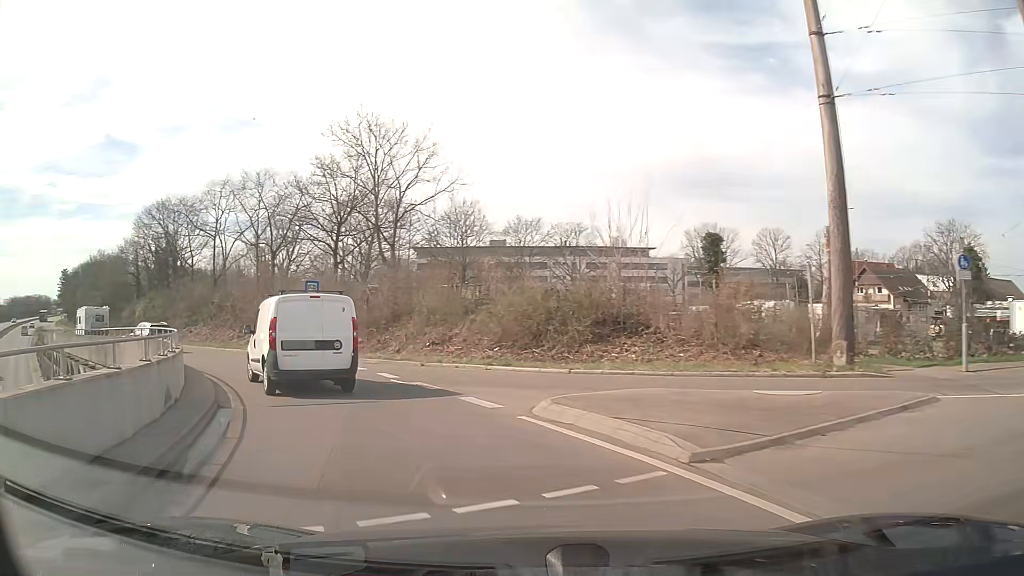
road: tertiary_link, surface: asphalt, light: Day
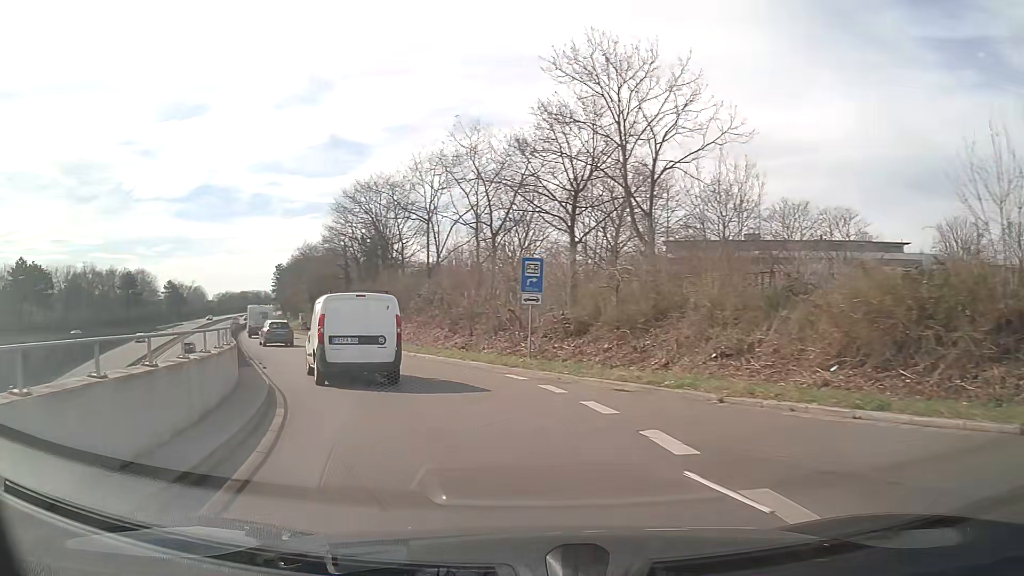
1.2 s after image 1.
(-1.7, +9.4) m; -20°
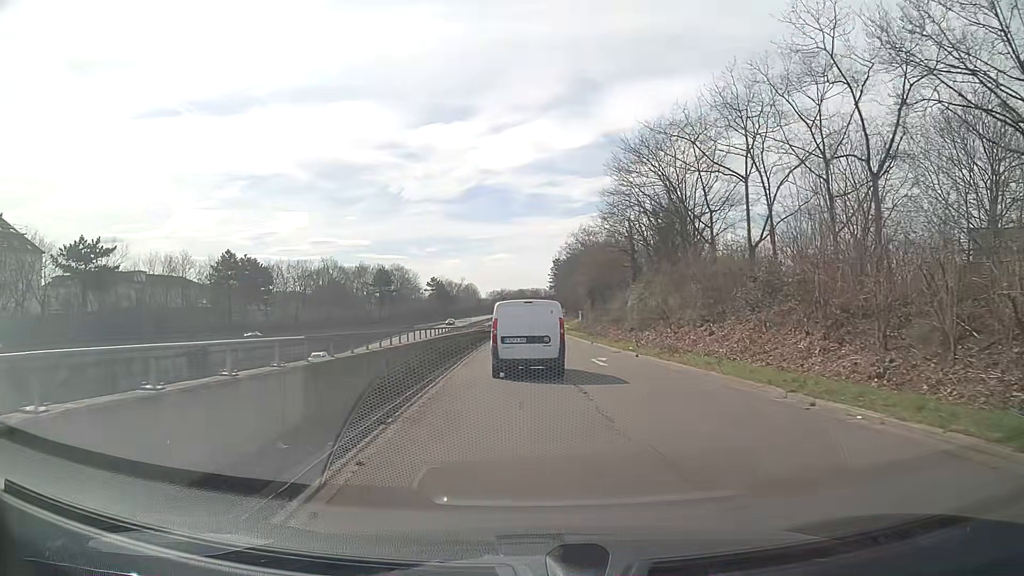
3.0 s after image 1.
(-3.9, +15.0) m; -25°
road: trunk_link
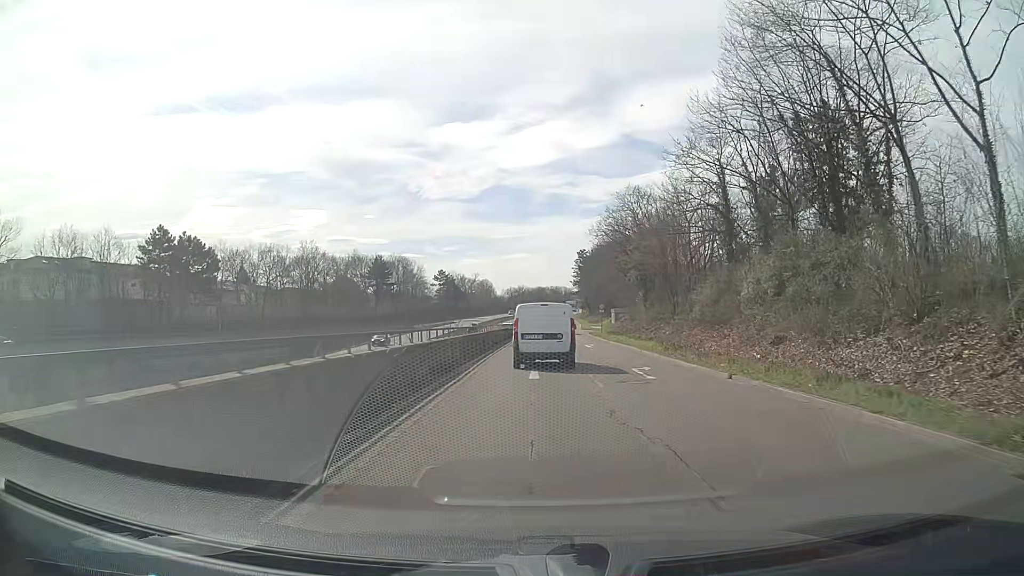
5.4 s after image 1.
(-0.7, +25.0) m; -2°
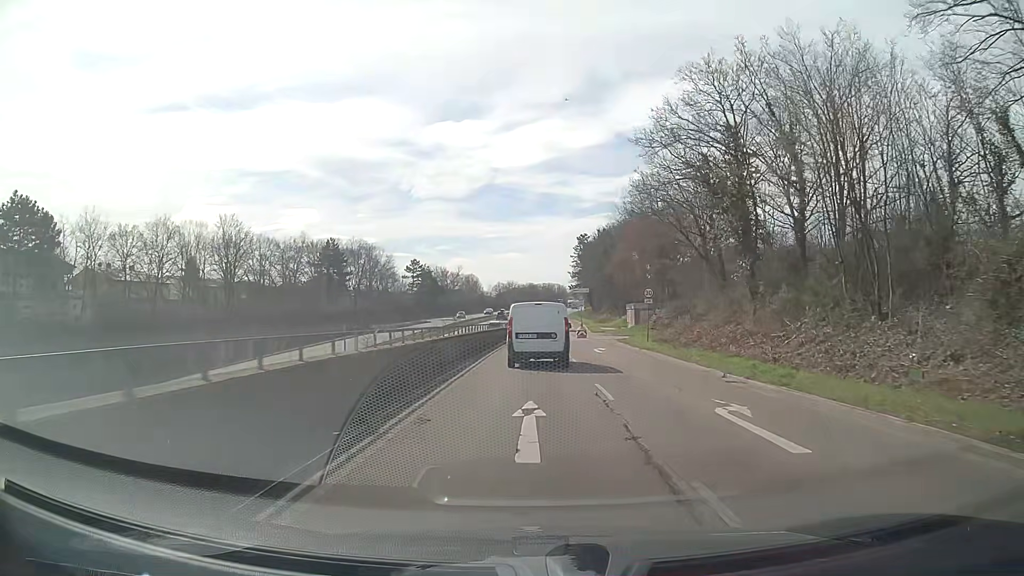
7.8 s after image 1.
(+0.1, +29.6) m; +1°
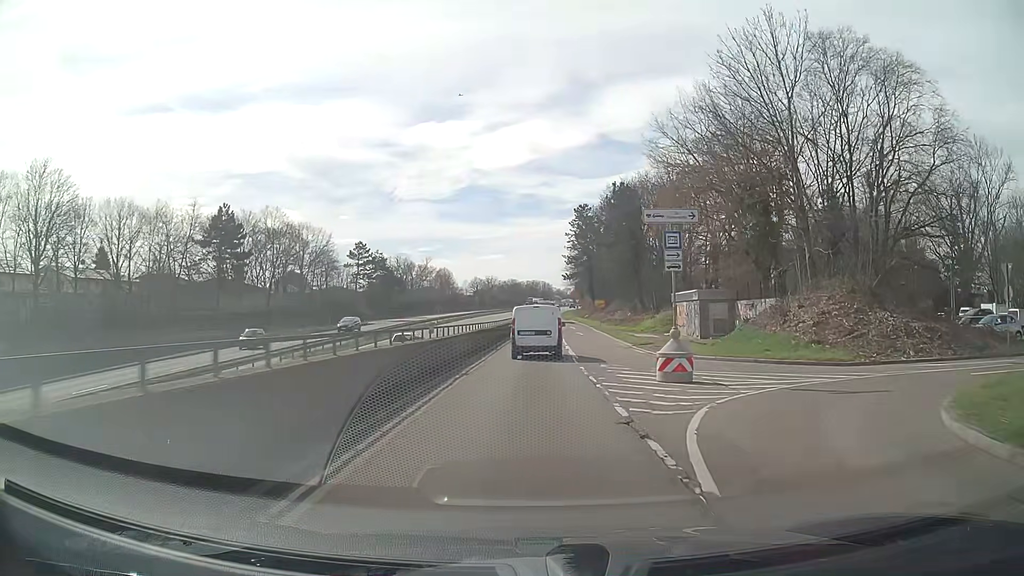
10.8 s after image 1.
(+0.3, +37.0) m; +1°
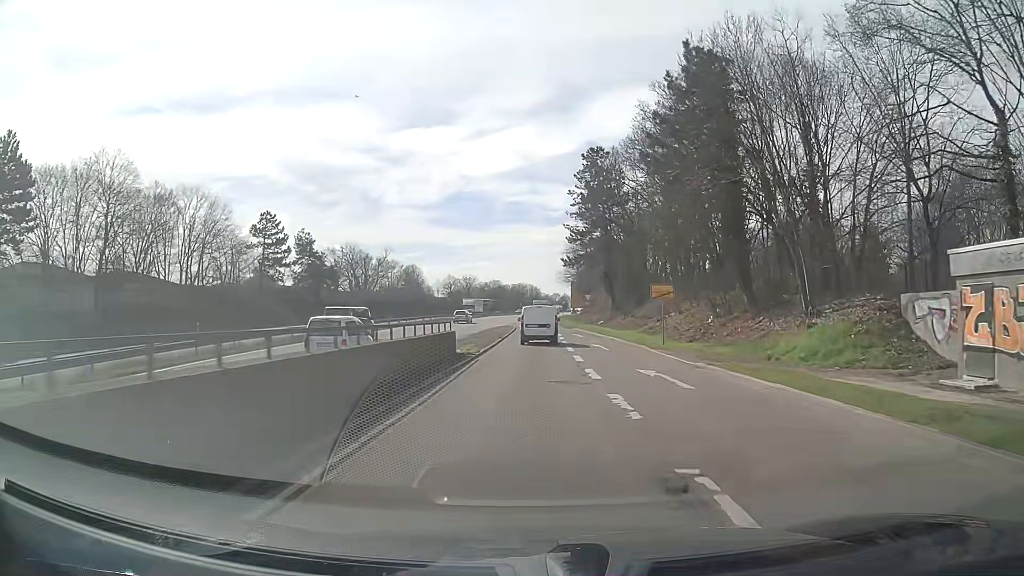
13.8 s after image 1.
(+0.5, +38.4) m; +1°
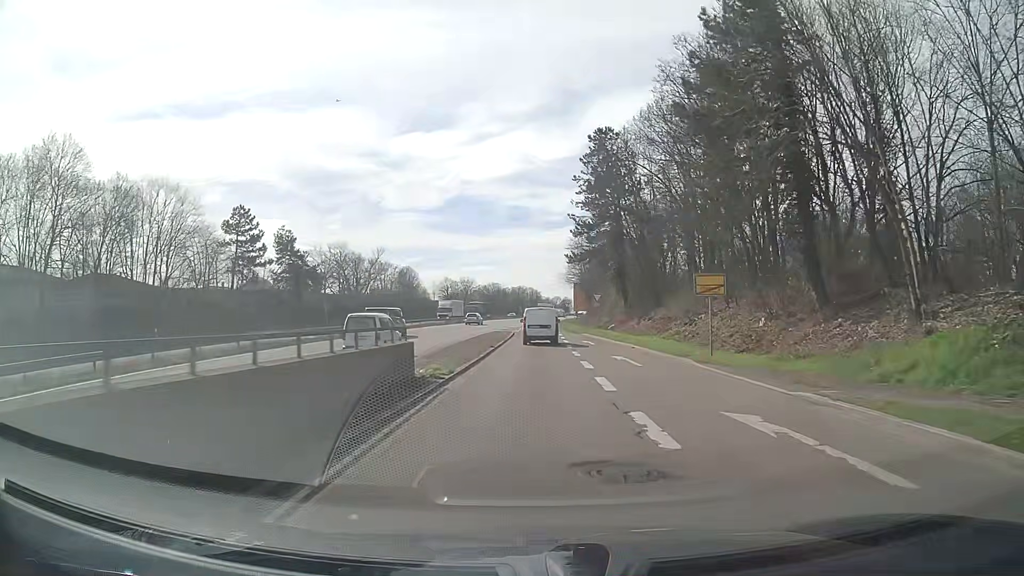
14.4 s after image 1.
(0.0, +8.2) m; 0°
(0, +10) (0, +20) (0, +30) (0, +40) (0, +50) (0, +60) (0, +70) (0, +80) (+1, +90) (+1, +100) m
